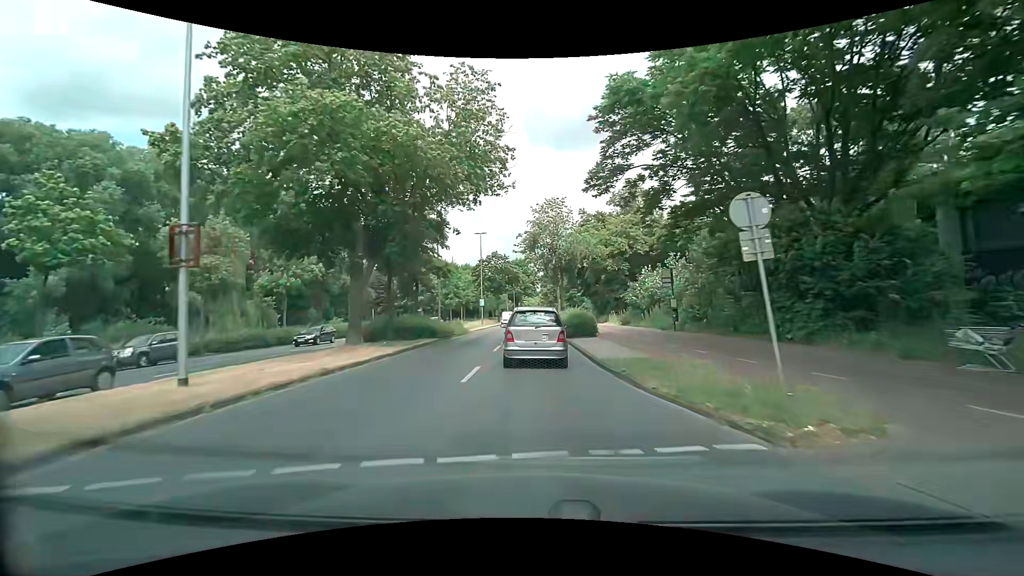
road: primary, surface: asphalt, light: Day
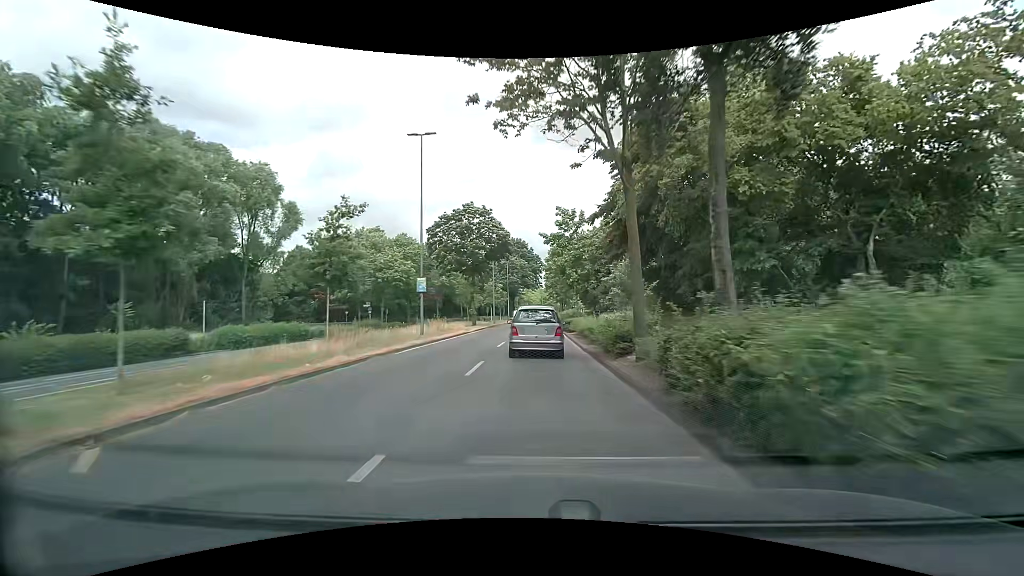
(-0.1, +35.7) m; 0°
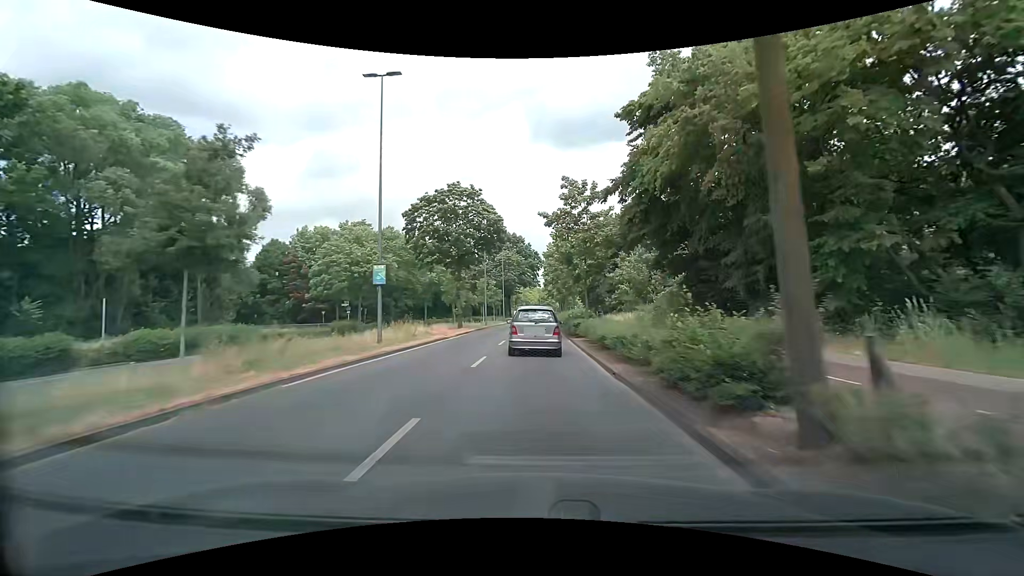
(0.0, +7.5) m; 0°
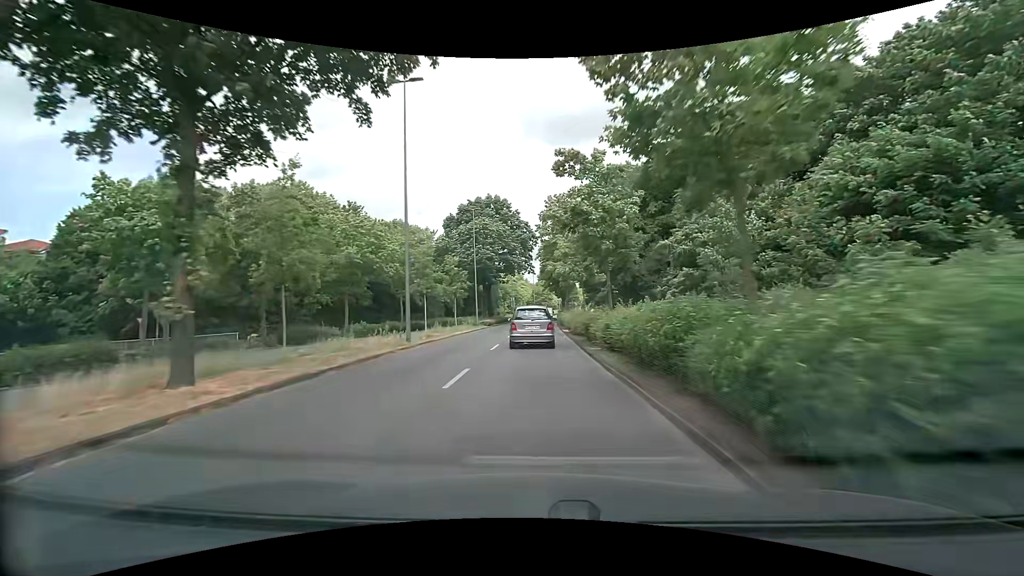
(+0.1, +30.6) m; +1°
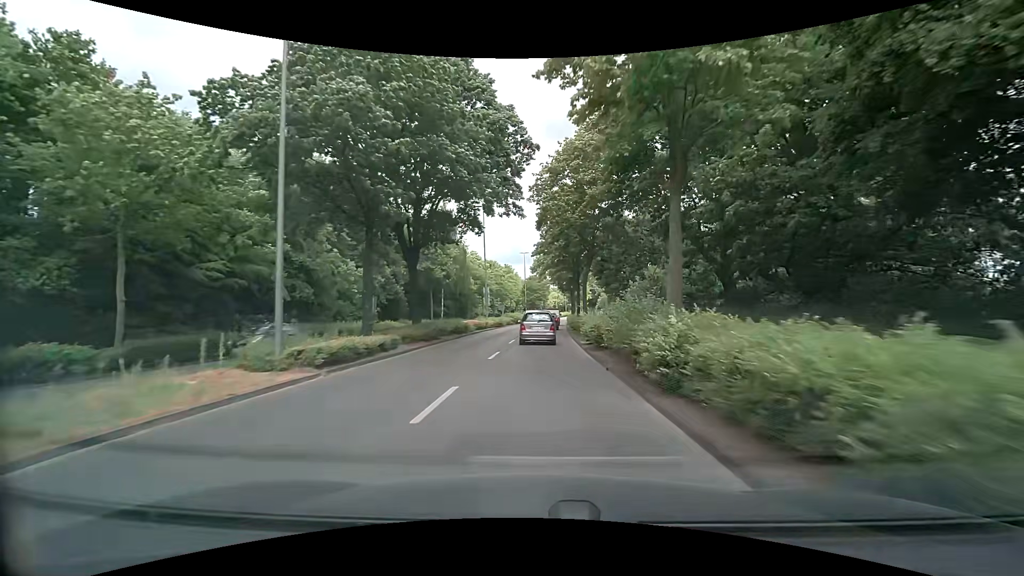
(-0.3, +38.6) m; 0°
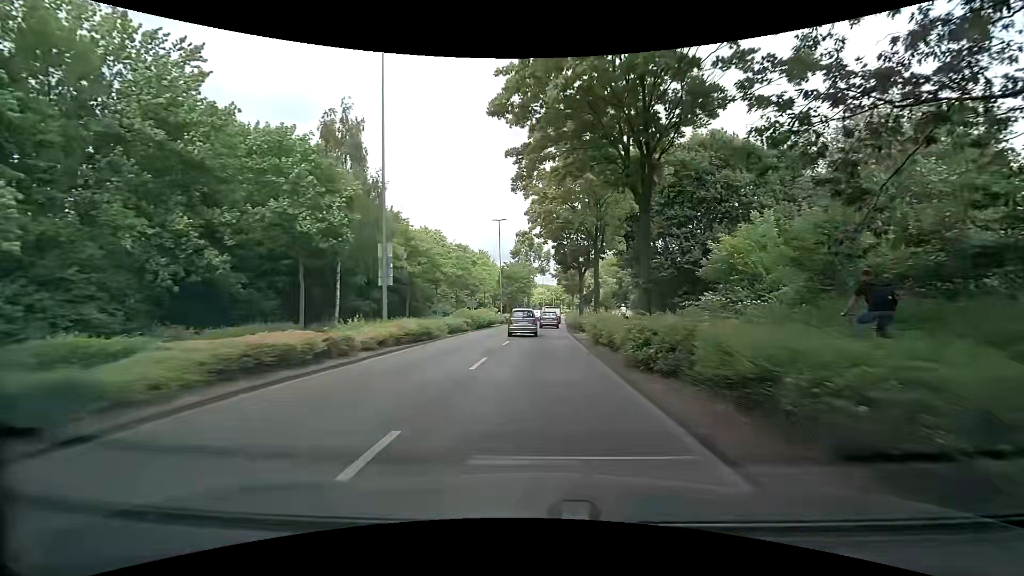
(+0.6, +30.7) m; +3°
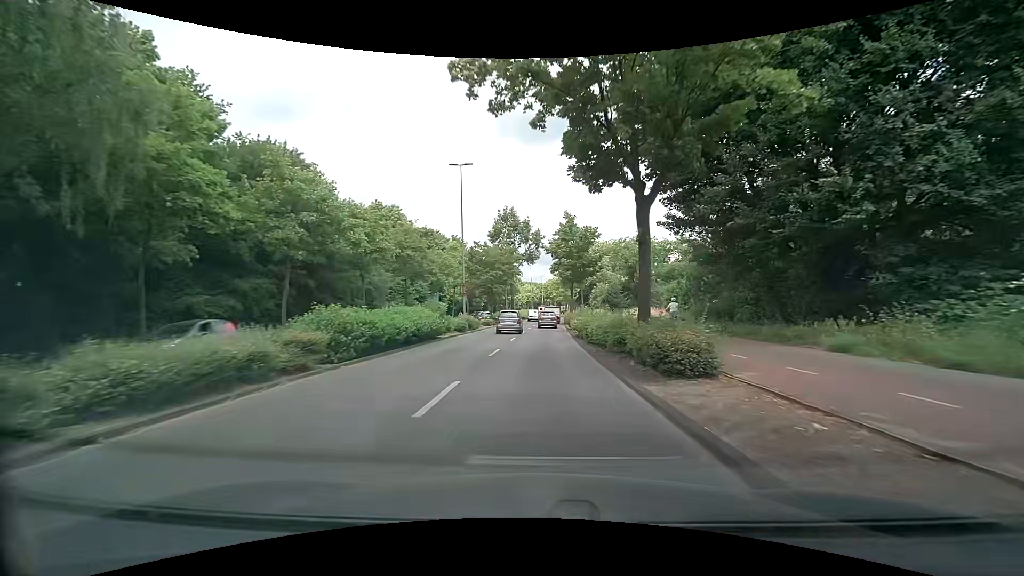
(0.0, +22.9) m; +1°
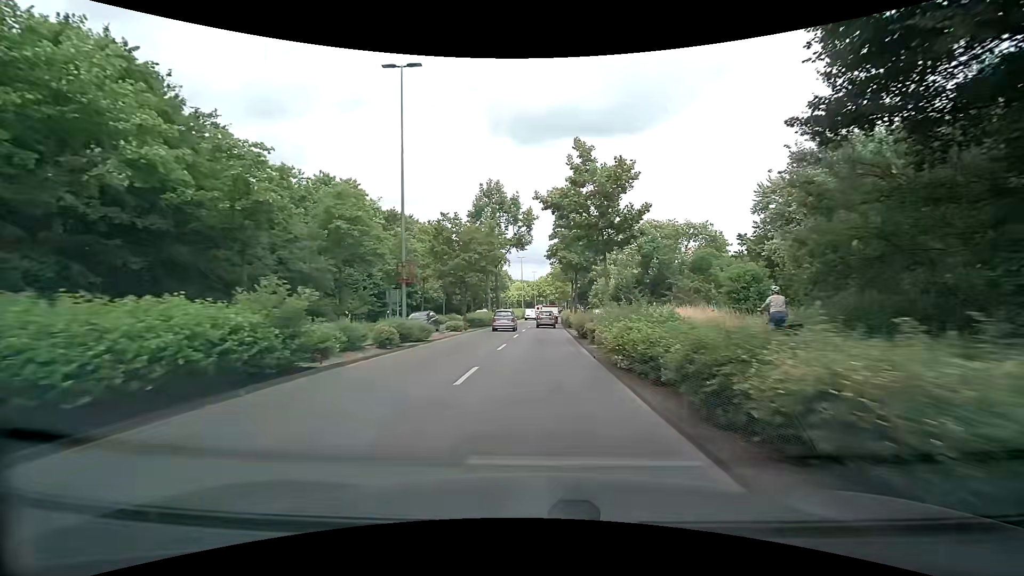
(0.0, +15.2) m; +1°
(0, +10) (0, +20) (0, +30) (0, +40) (+1, +50) (+1, +60) (+1, +70) (+2, +80) (+2, +90) (+3, +100) m
